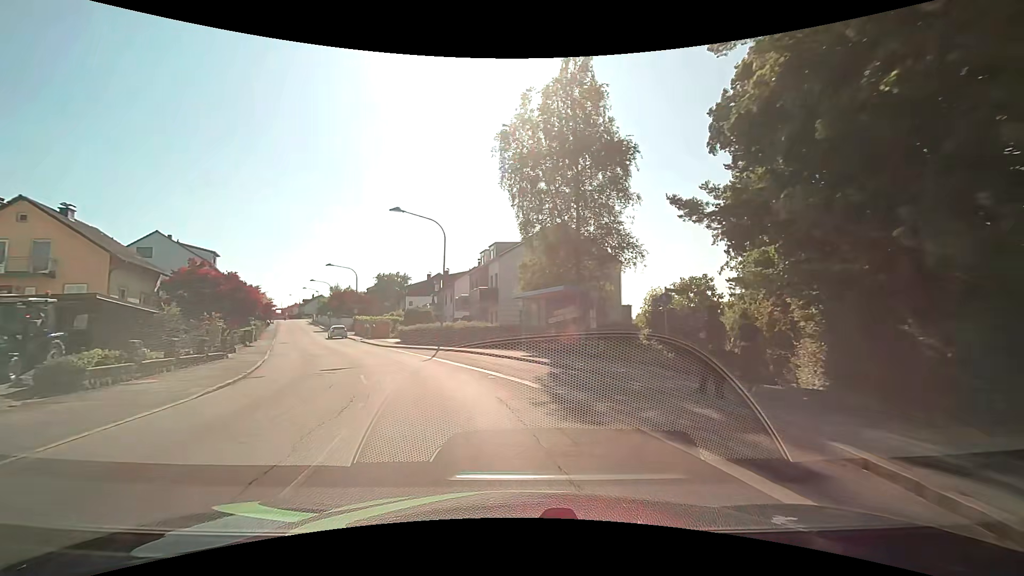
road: unclassified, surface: asphalt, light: Day
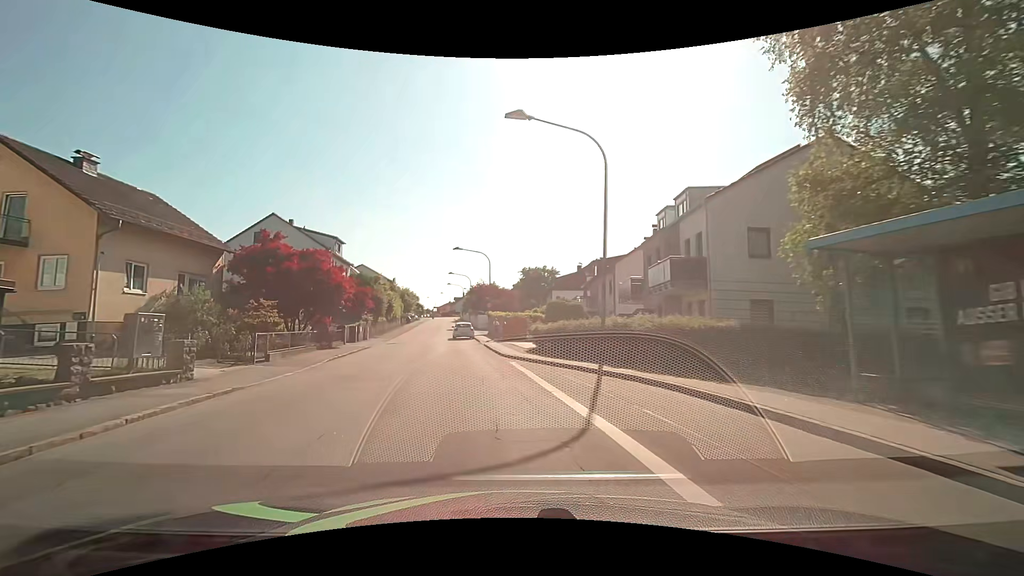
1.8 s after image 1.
(-2.5, +15.8) m; -18°
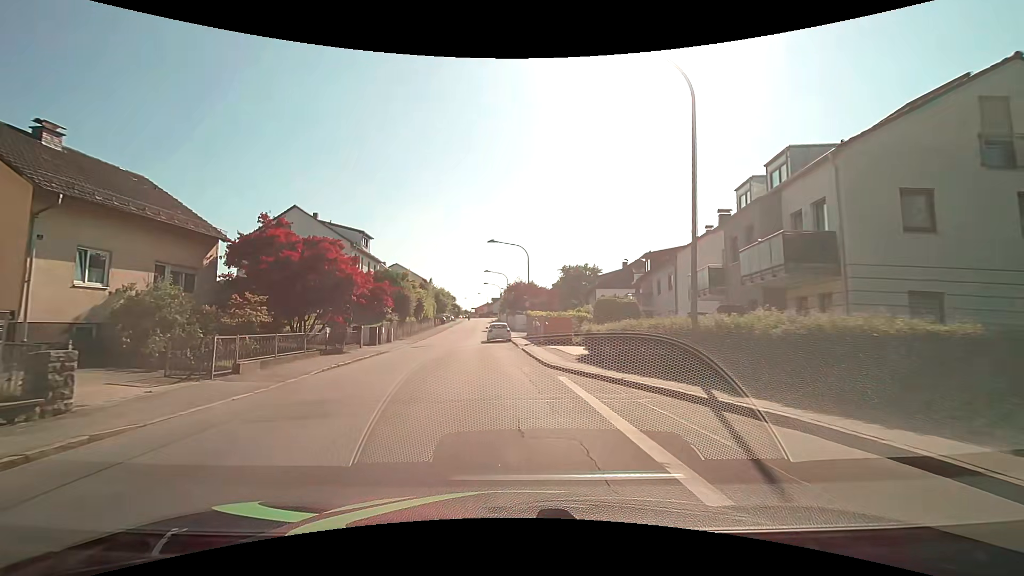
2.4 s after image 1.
(-0.2, +5.4) m; -5°
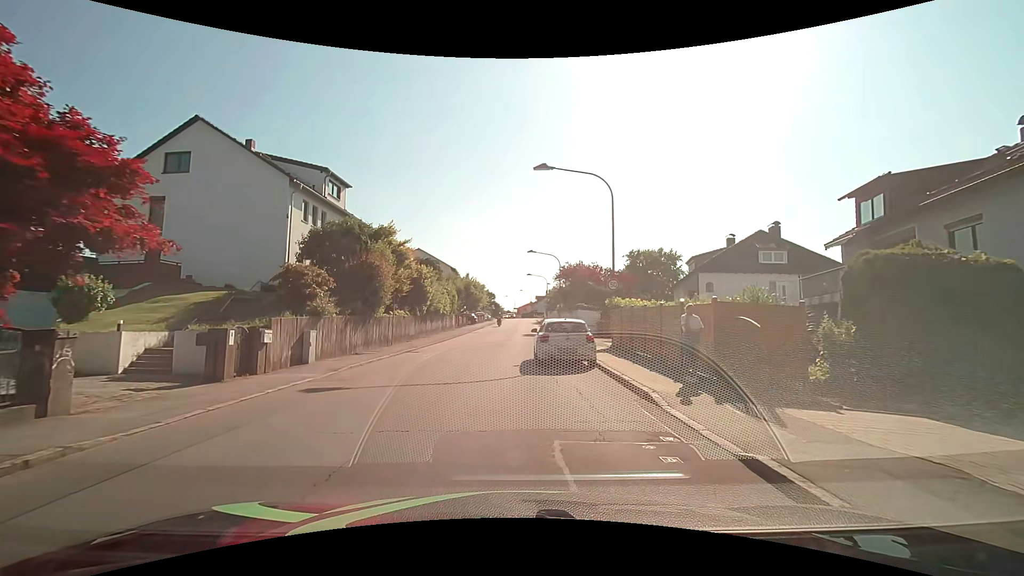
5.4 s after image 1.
(-1.2, +22.1) m; -5°
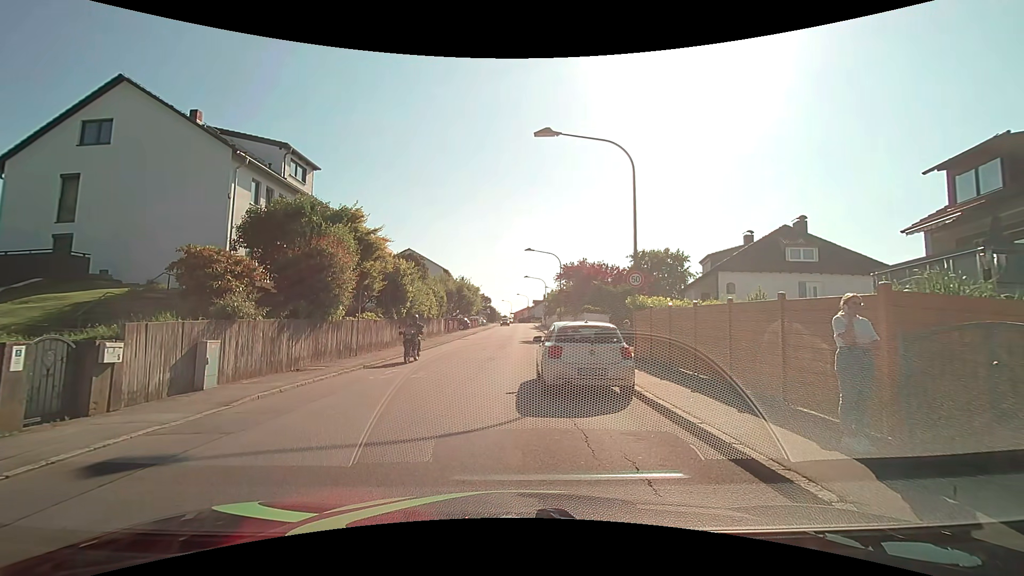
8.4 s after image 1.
(+0.1, +4.9) m; +3°
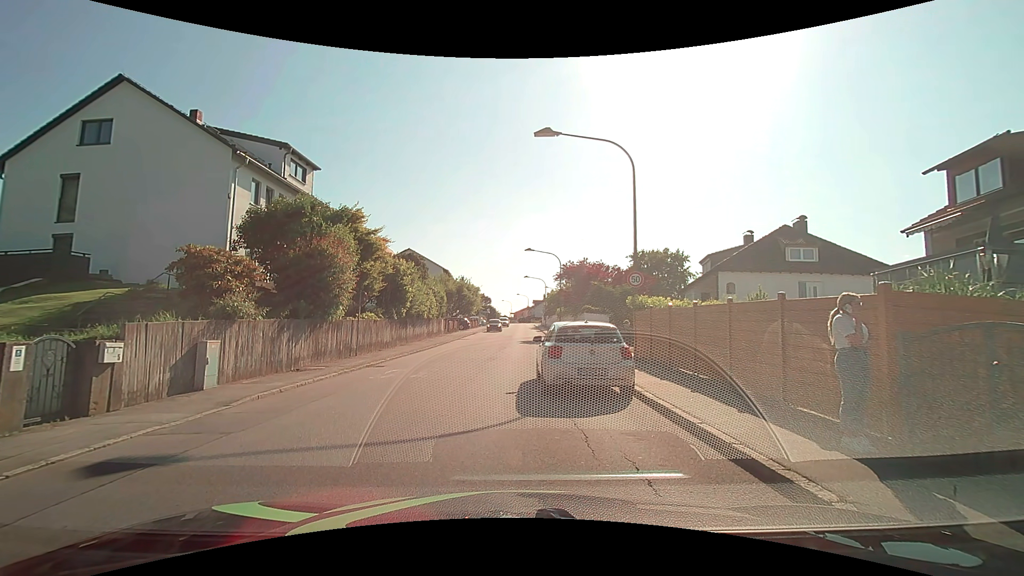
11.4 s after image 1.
(0.0, 0.0) m; 0°
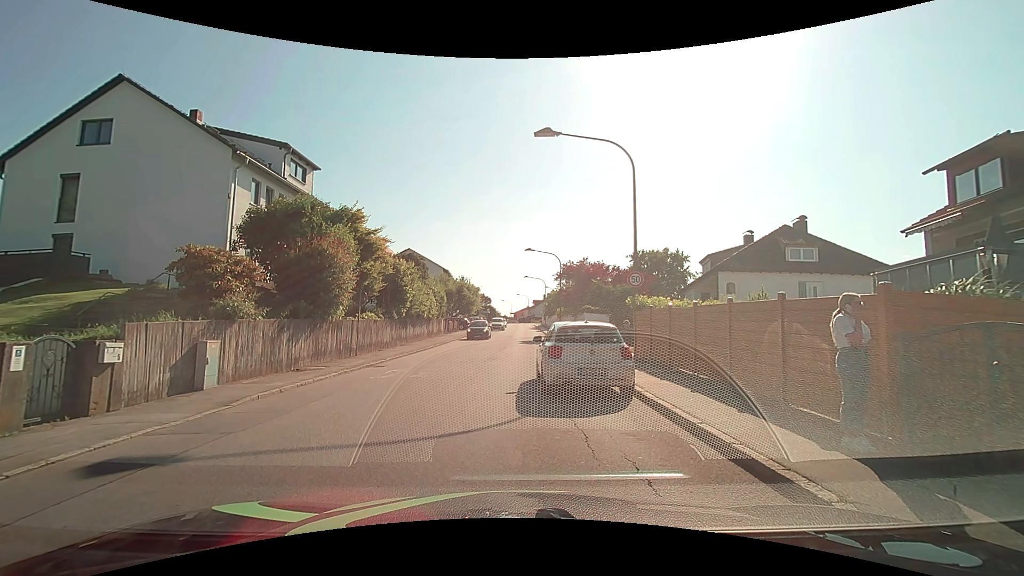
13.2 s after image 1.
(0.0, 0.0) m; 0°
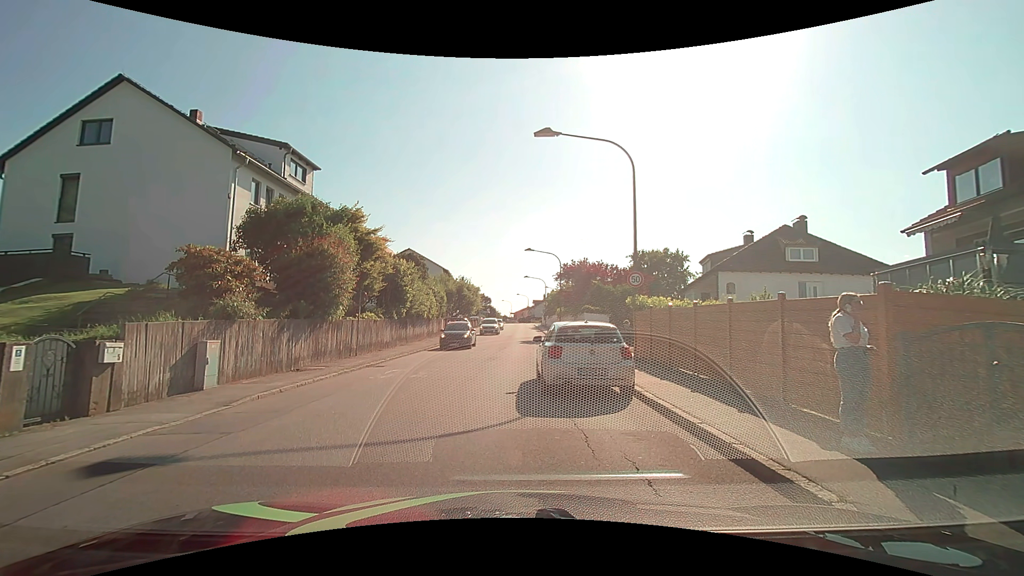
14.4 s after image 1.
(0.0, 0.0) m; 0°
(-2, +10) (-2, +20) (-1, +30) (-1, +40) (-2, +50) (-2, +60) (-3, +70) (-3, +80) (-3, +90) (-4, +100) m
